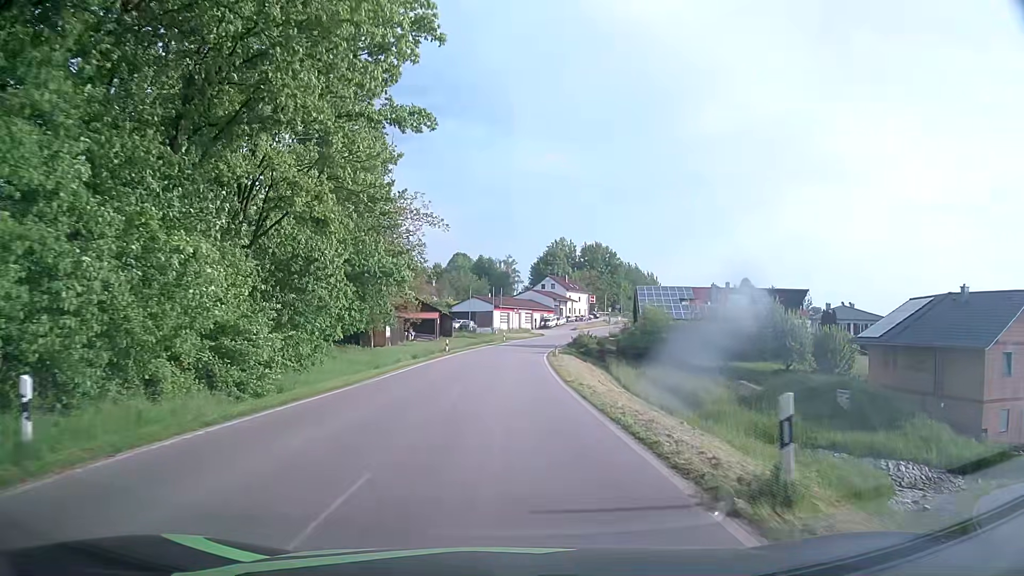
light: Day
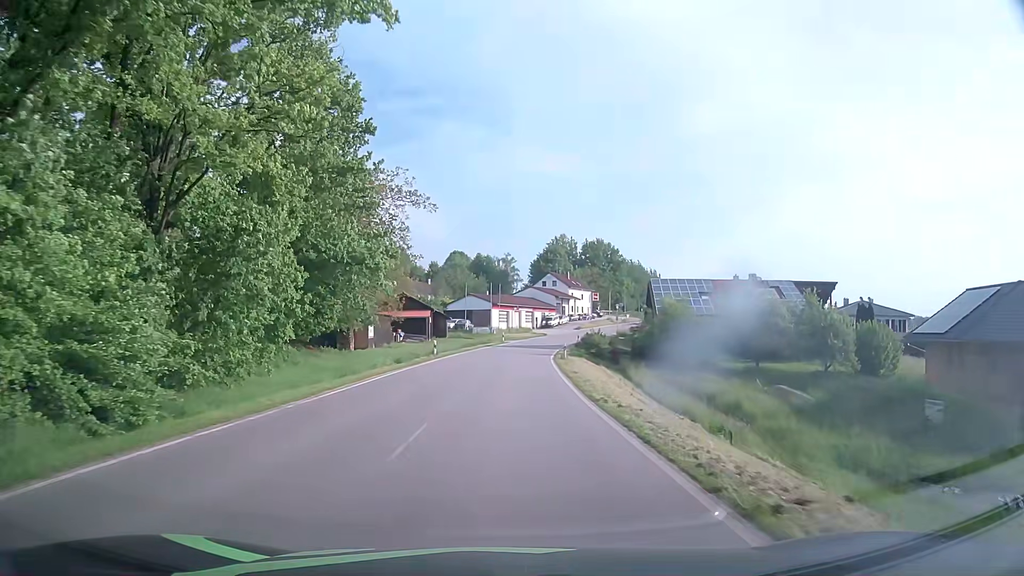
(0.0, +7.5) m; 0°
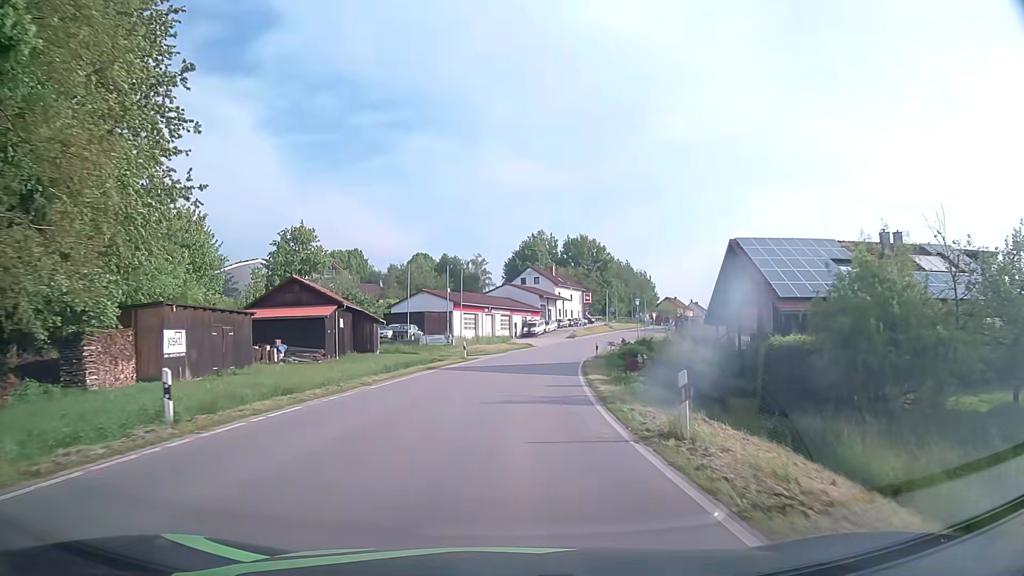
(+0.6, +30.4) m; +2°
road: tertiary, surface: asphalt
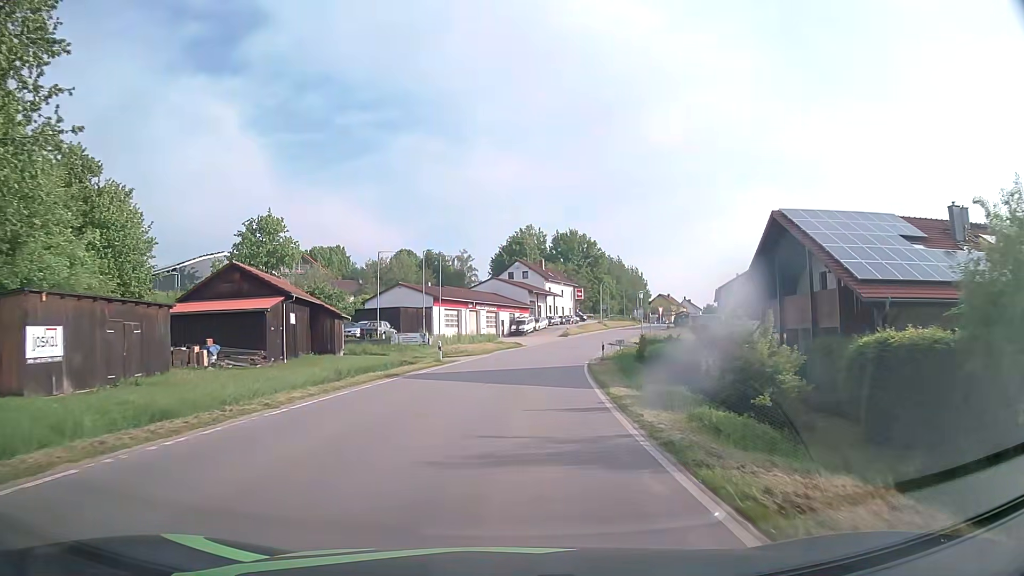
(+0.1, +7.6) m; +1°
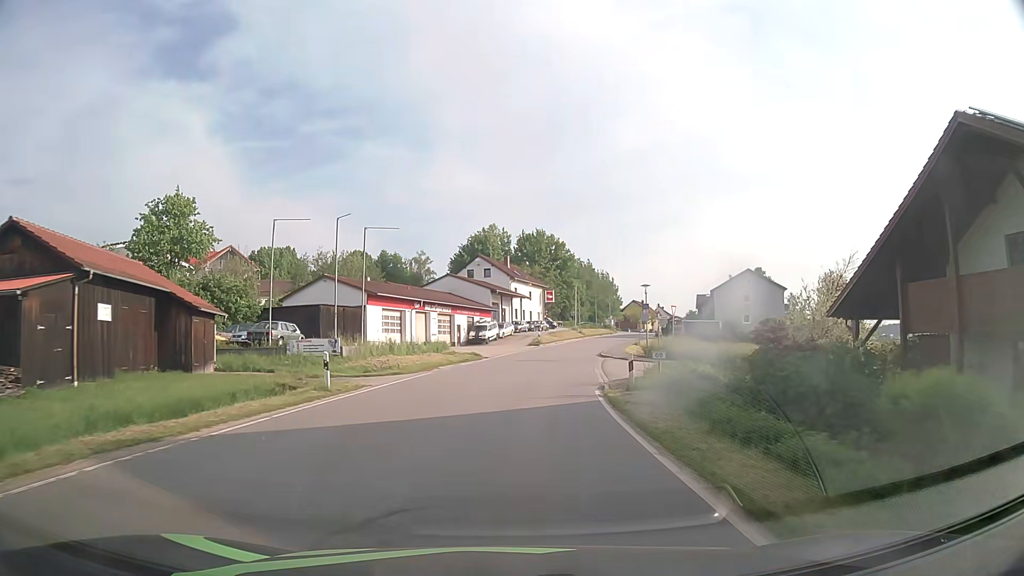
(+0.4, +15.2) m; +3°
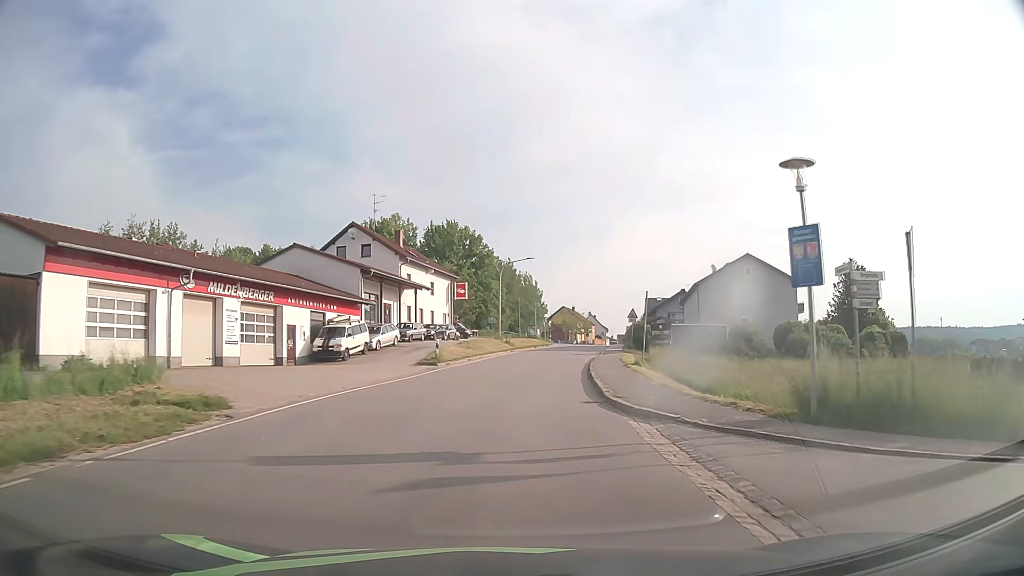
(+1.9, +30.2) m; +7°
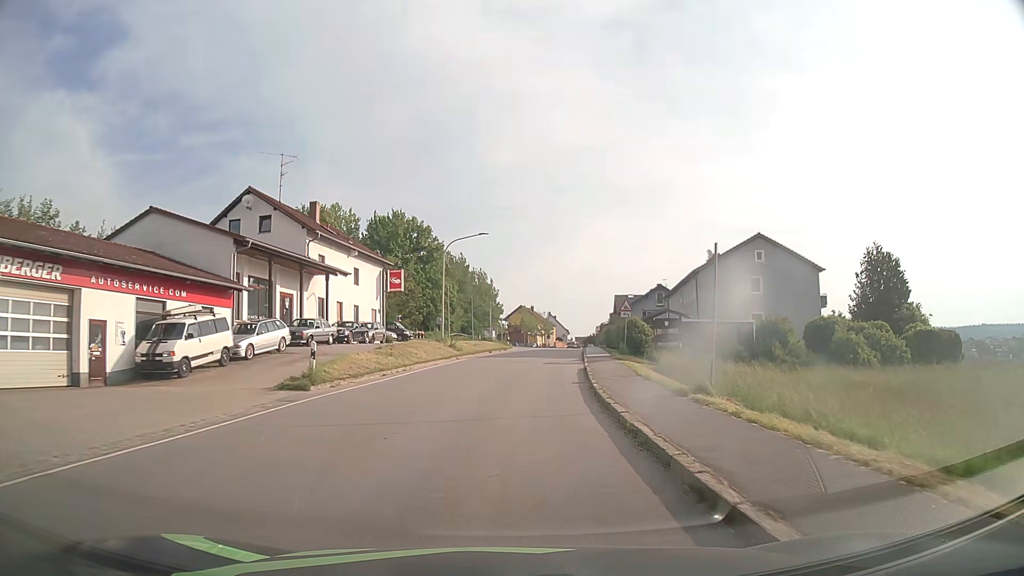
(+0.5, +14.7) m; +4°
